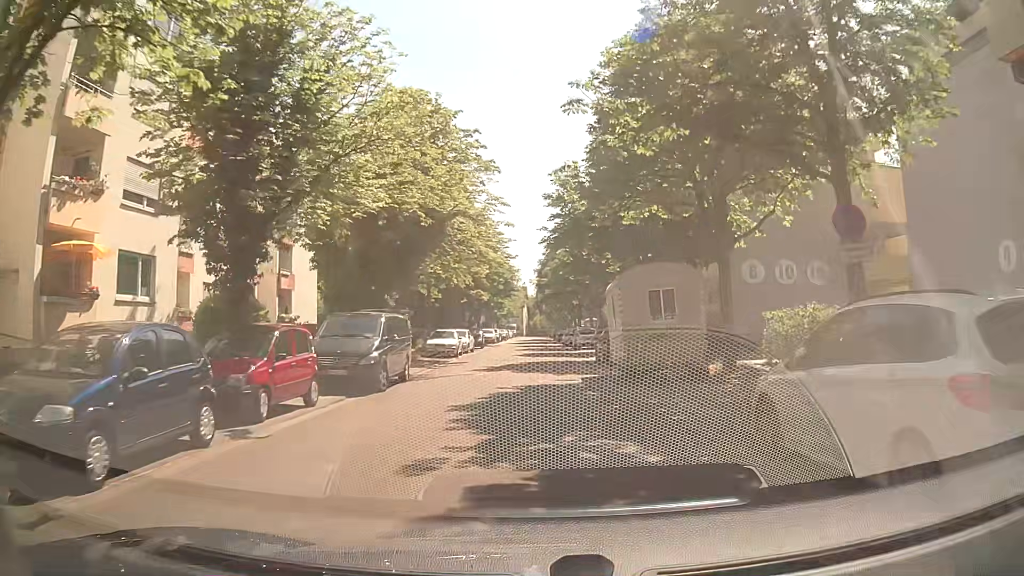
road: residential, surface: asphalt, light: Day
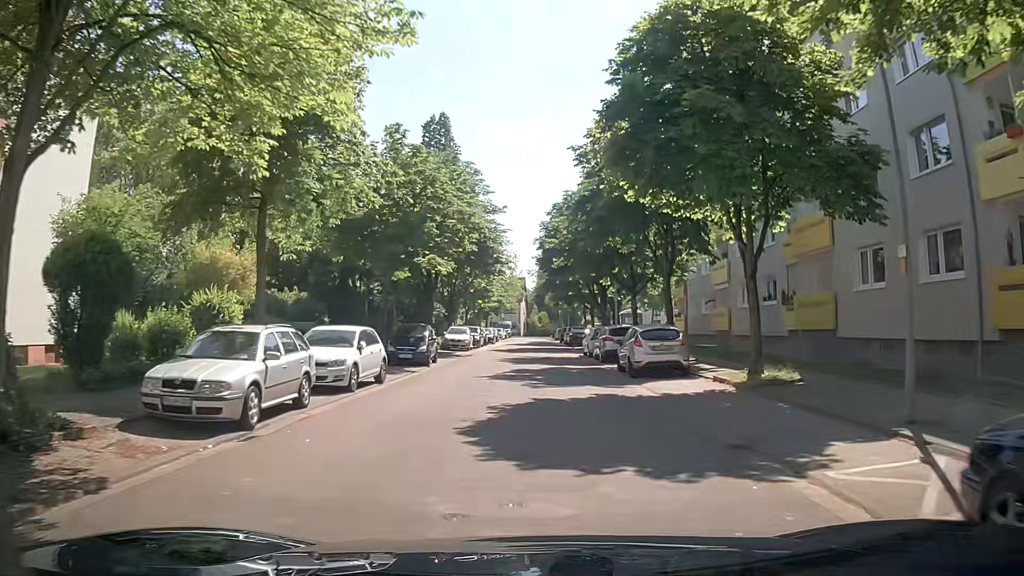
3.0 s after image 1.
(+0.1, +26.2) m; 0°
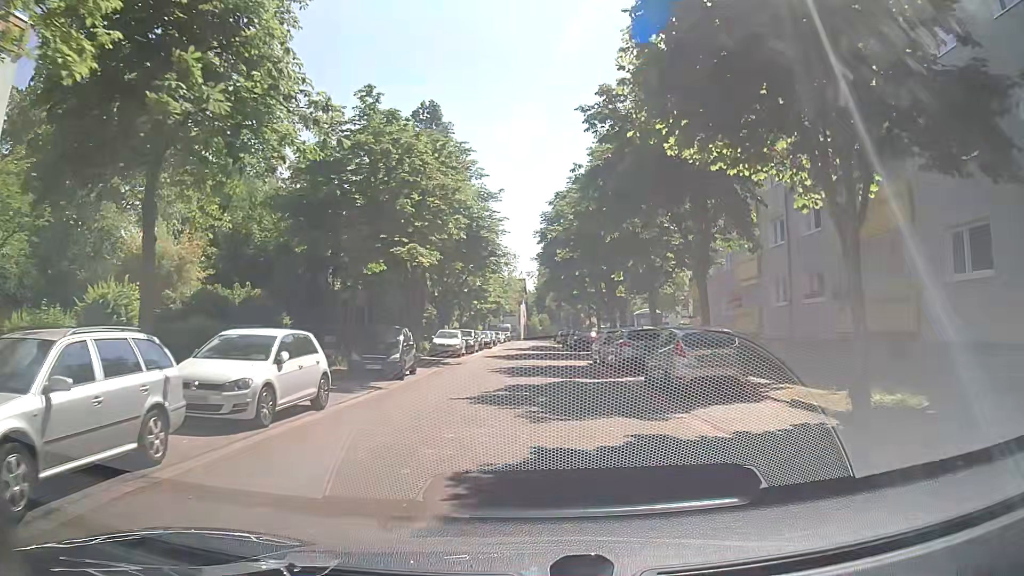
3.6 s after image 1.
(0.0, +5.2) m; +2°
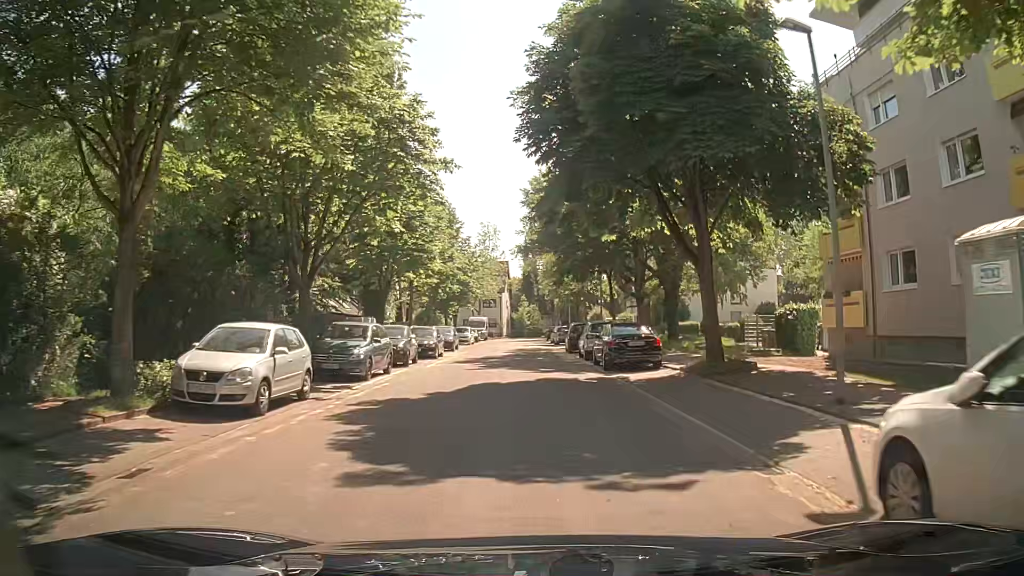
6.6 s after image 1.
(-0.6, +26.0) m; -2°
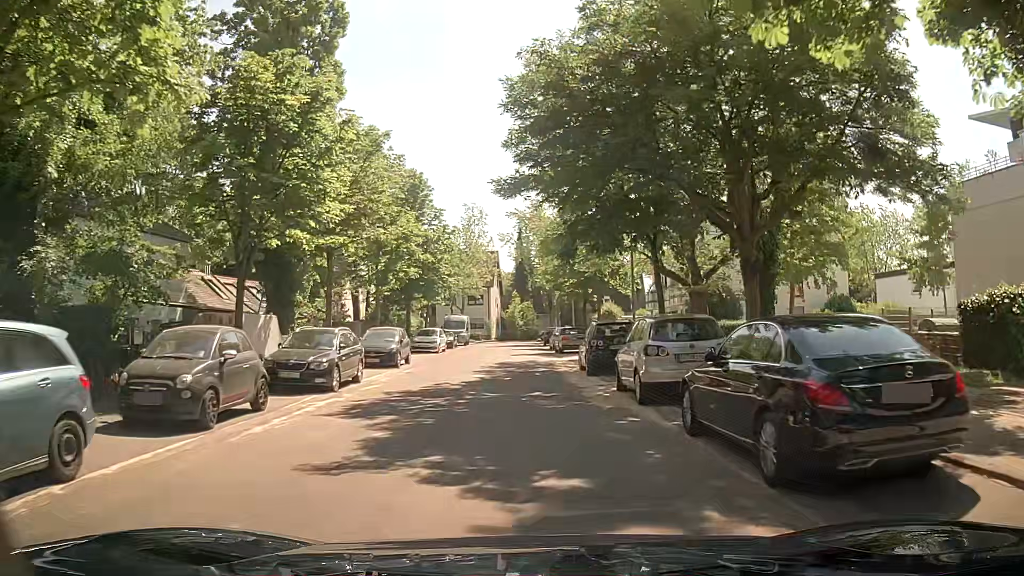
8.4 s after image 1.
(+0.2, +15.2) m; +2°
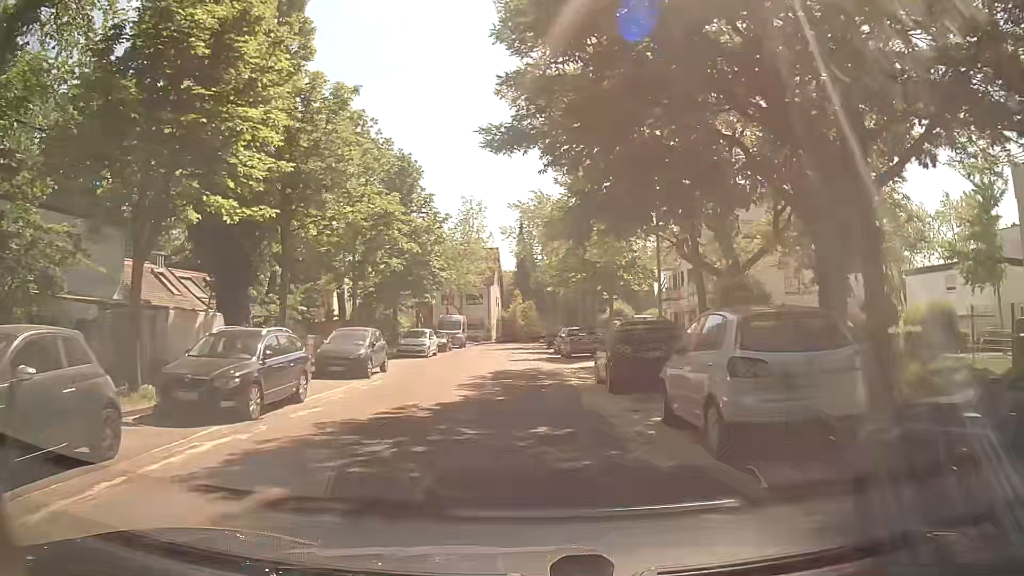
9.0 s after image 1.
(-0.1, +5.0) m; 0°
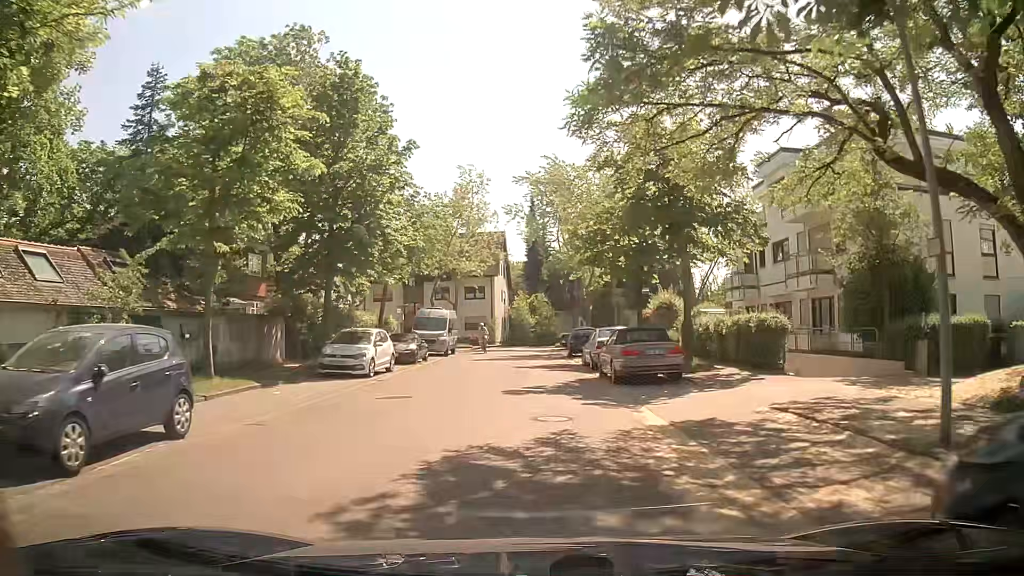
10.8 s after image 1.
(-0.3, +14.5) m; -1°
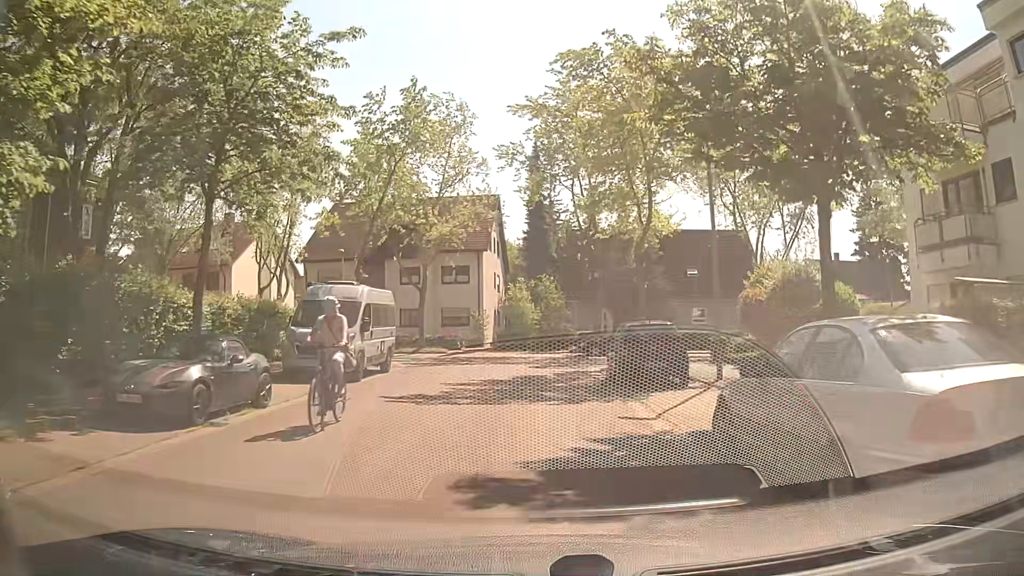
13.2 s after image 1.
(-0.3, +18.5) m; -2°
